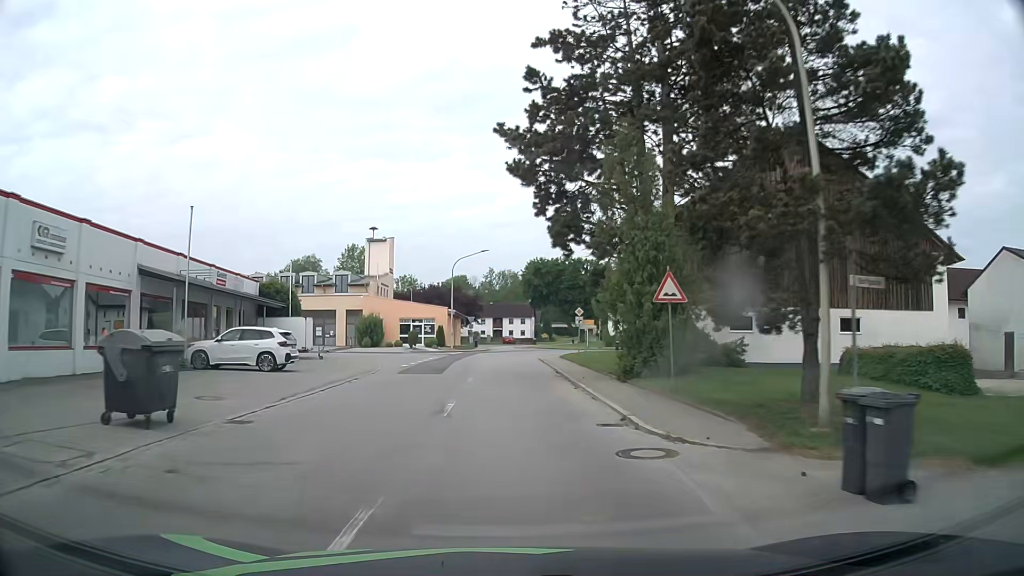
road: tertiary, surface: asphalt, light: Day
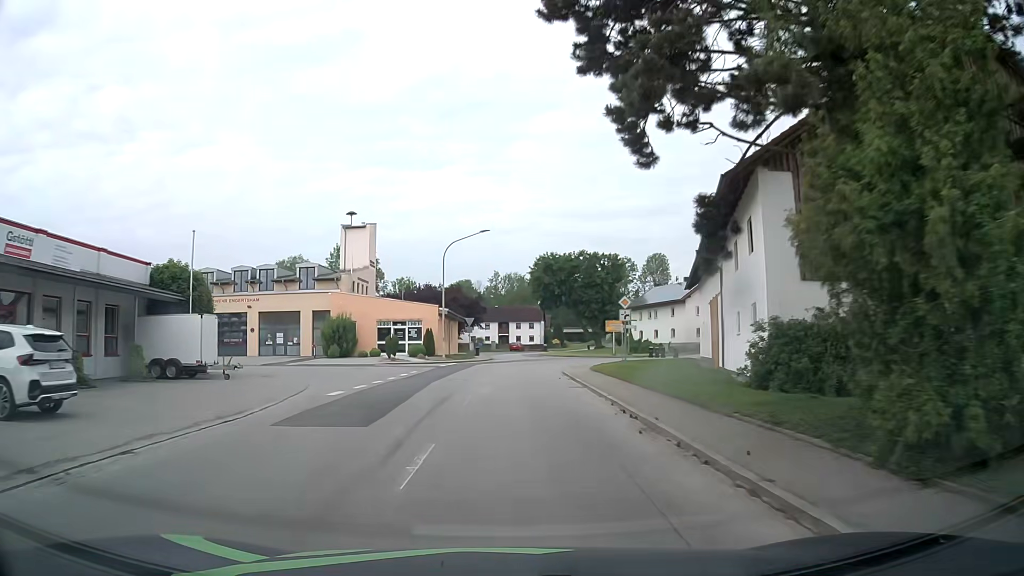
(0.0, +14.7) m; 0°
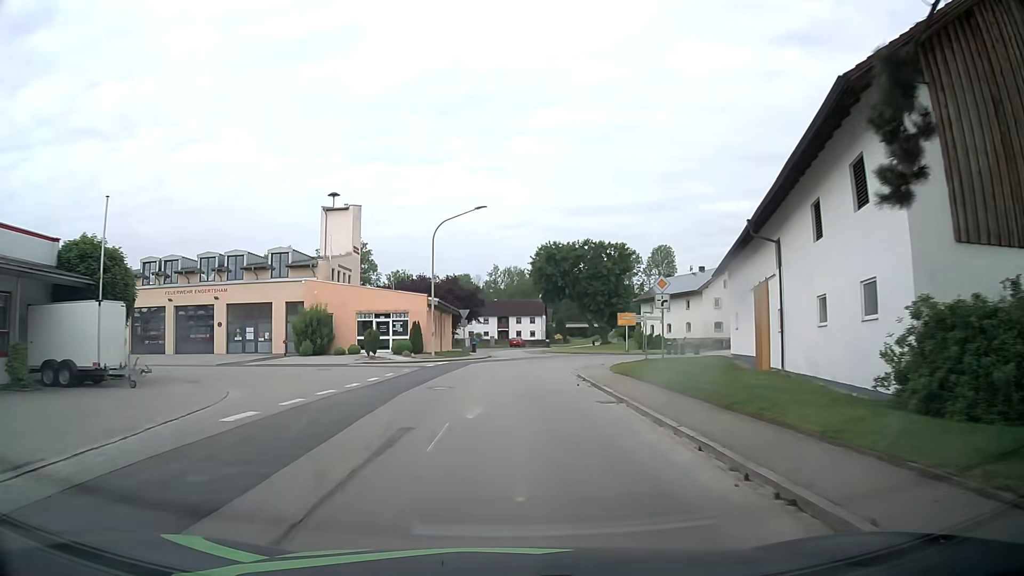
(0.0, +7.0) m; 0°
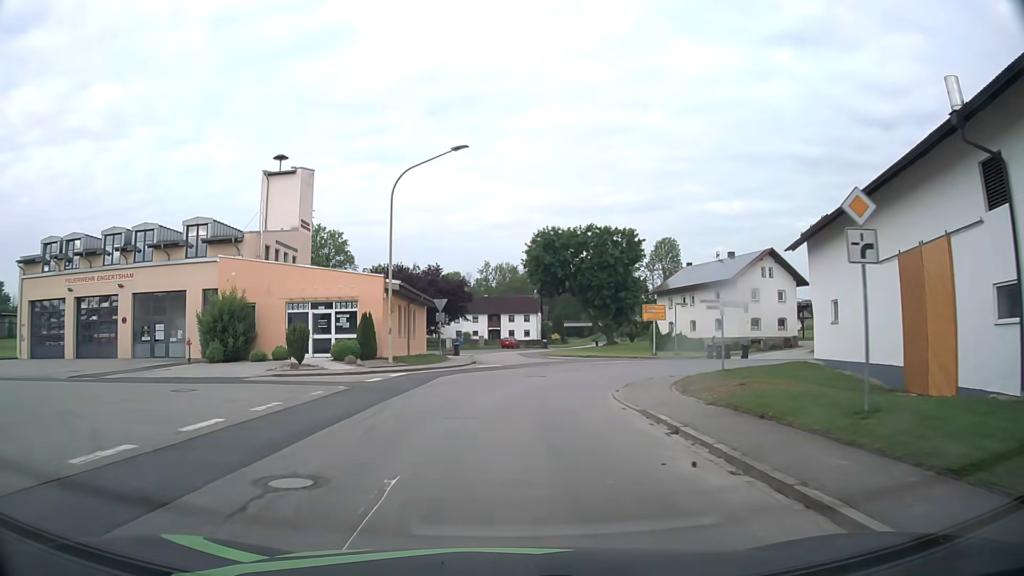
(+0.1, +13.2) m; +1°
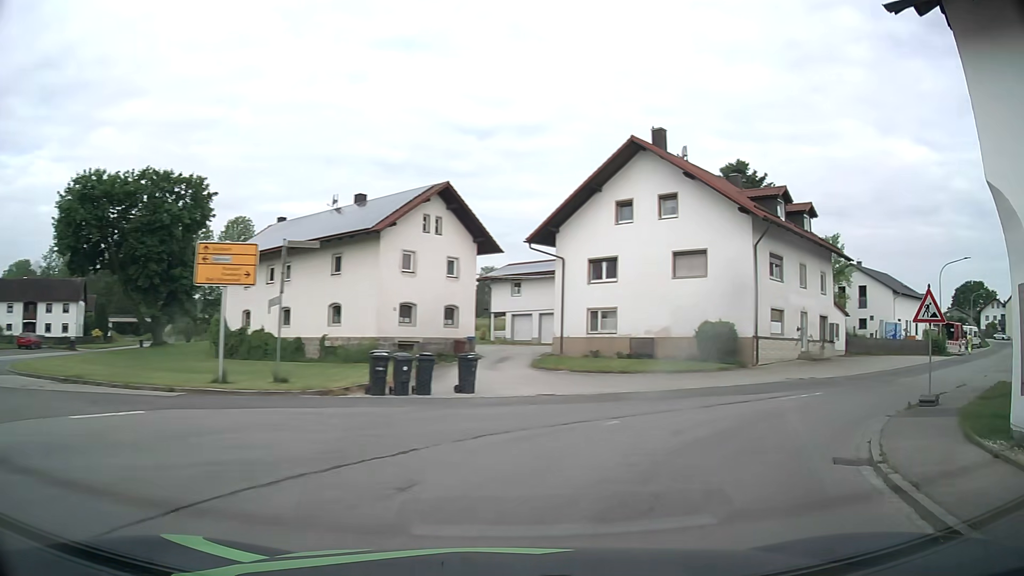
(+4.4, +27.1) m; +35°
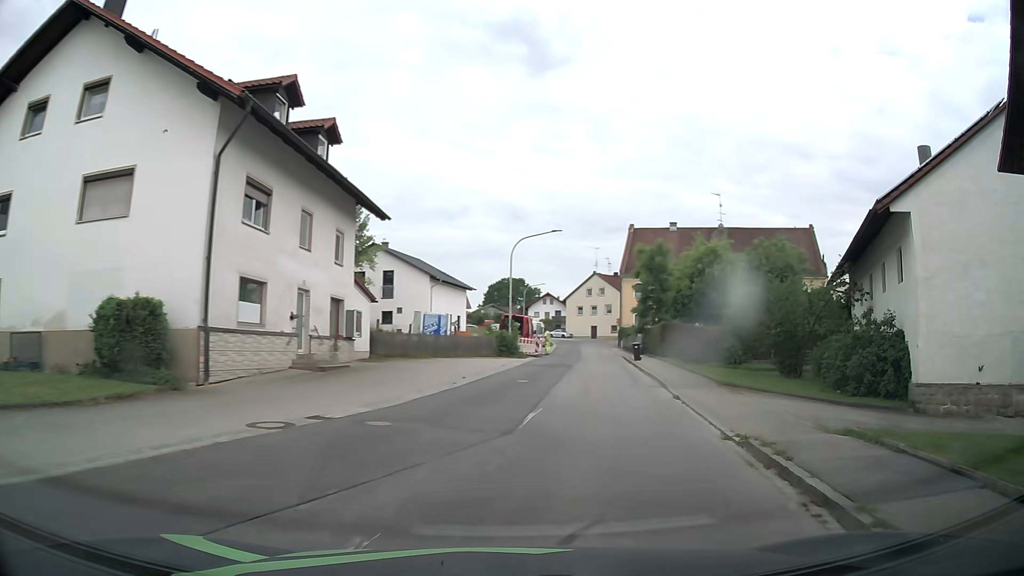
(+5.5, +13.5) m; +43°
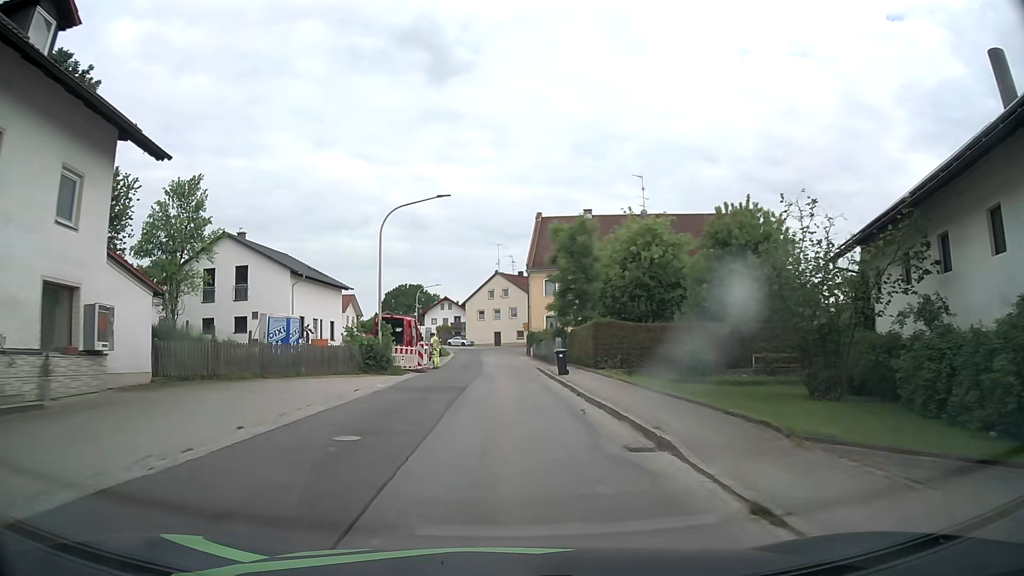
(+1.3, +11.6) m; +10°
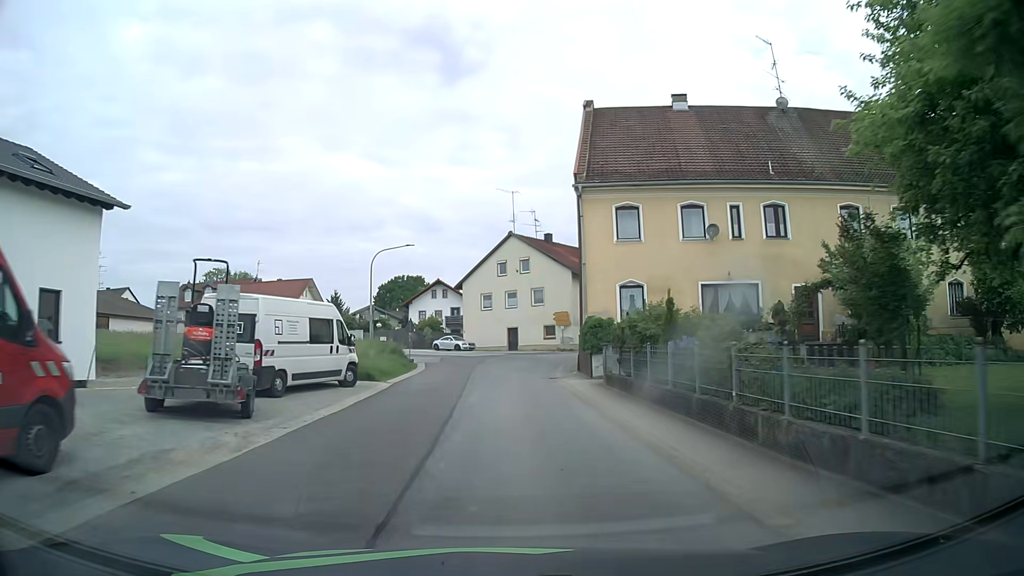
(-0.8, +34.8) m; -2°
(0, +10) (0, +20) (0, +30) (+2, +40) (+6, +49) (+12, +57) (+19, +64) (+26, +71) (+34, +77) (+41, +84) m
